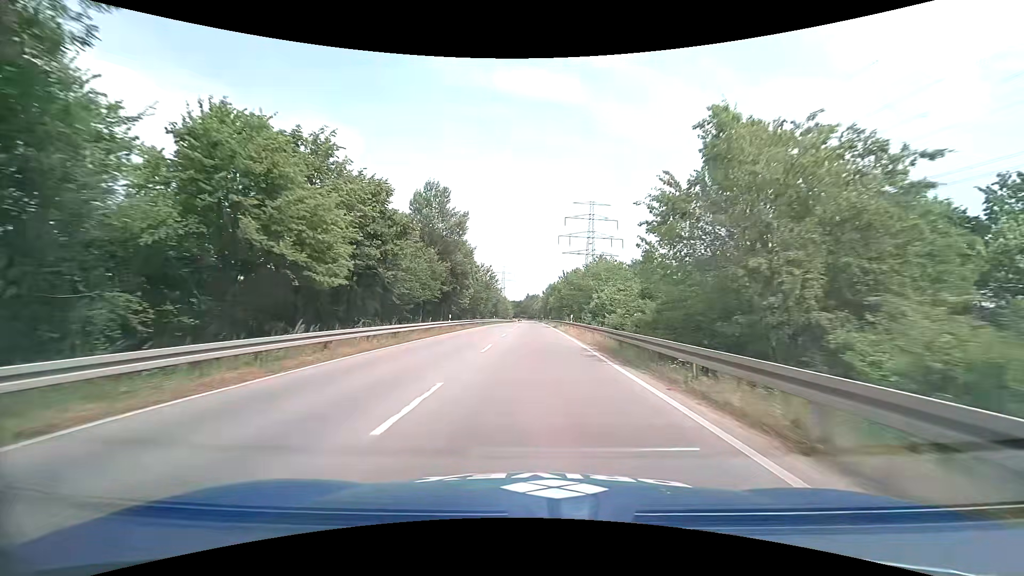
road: primary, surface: asphalt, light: Day
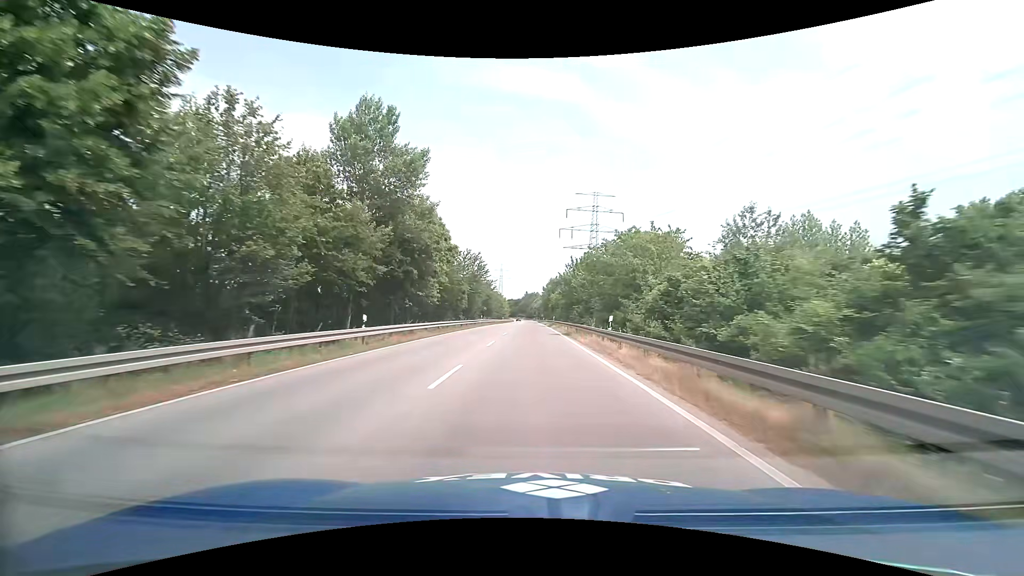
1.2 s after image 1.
(-0.1, +20.2) m; 0°
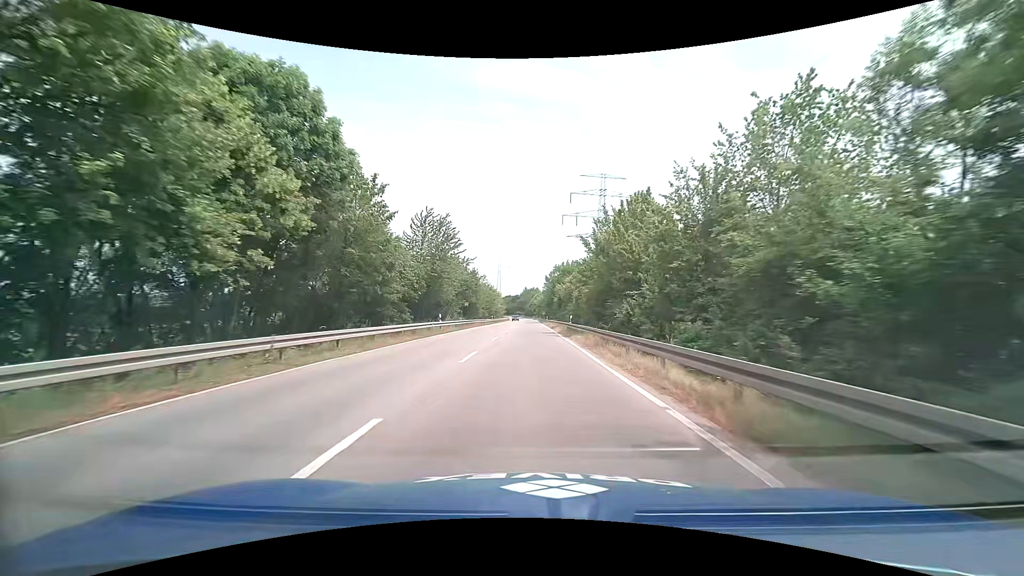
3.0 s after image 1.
(-0.1, +30.4) m; 0°
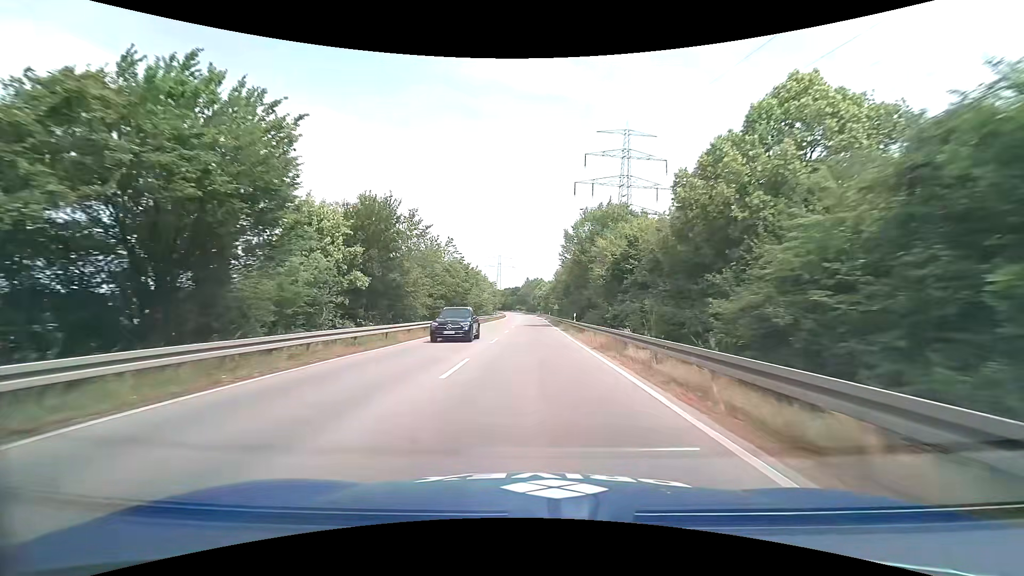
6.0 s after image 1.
(-0.4, +51.0) m; 0°
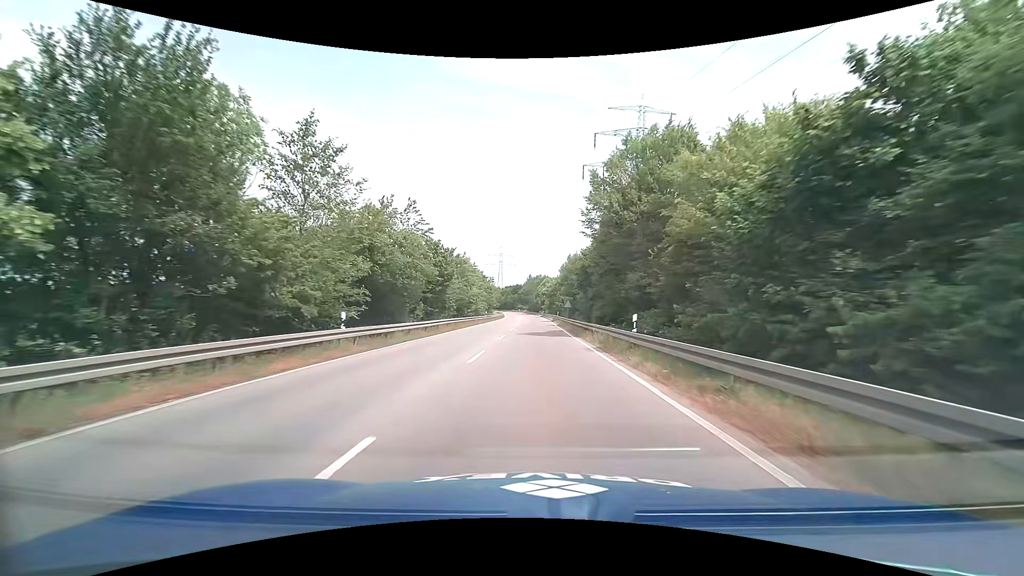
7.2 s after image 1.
(0.0, +20.6) m; 0°
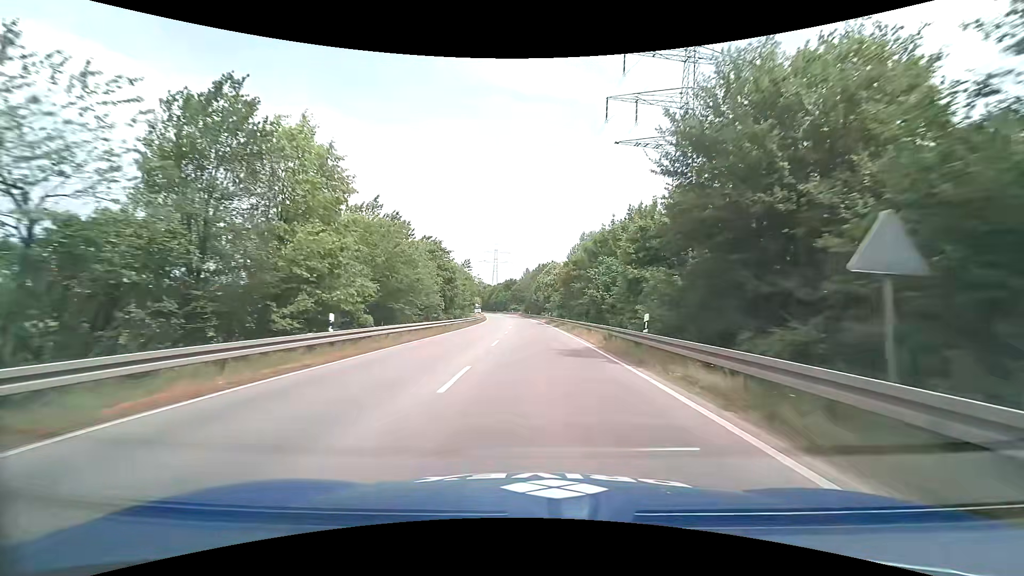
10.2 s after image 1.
(-0.1, +52.2) m; 0°
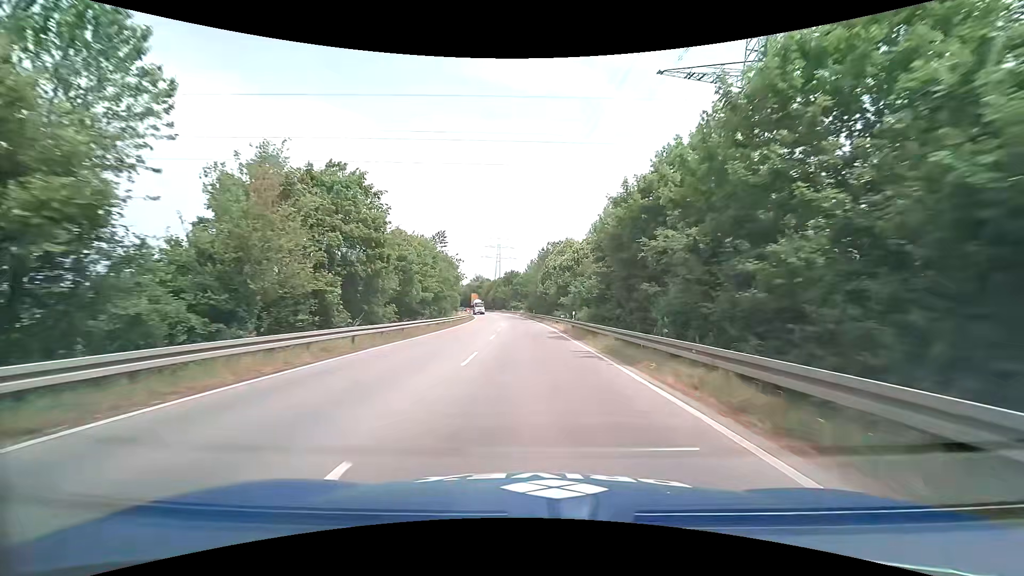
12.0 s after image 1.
(-0.1, +31.7) m; -1°
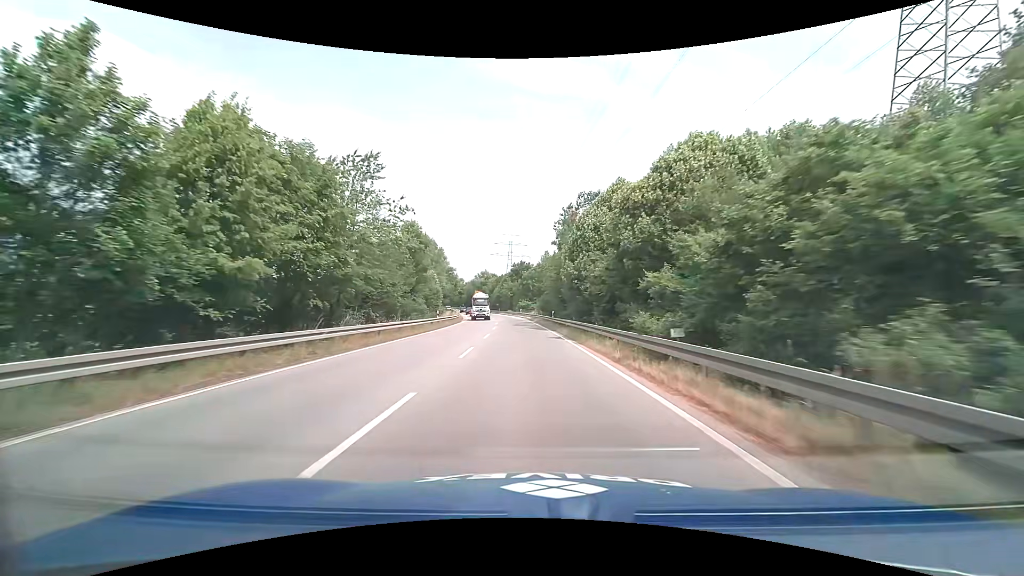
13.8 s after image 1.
(-0.3, +31.8) m; -1°
(0, +10) (0, +20) (-1, +30) (-1, +40) (-2, +50) (-2, +60) (-3, +70) (-4, +80) (-5, +90) (-7, +100) m
